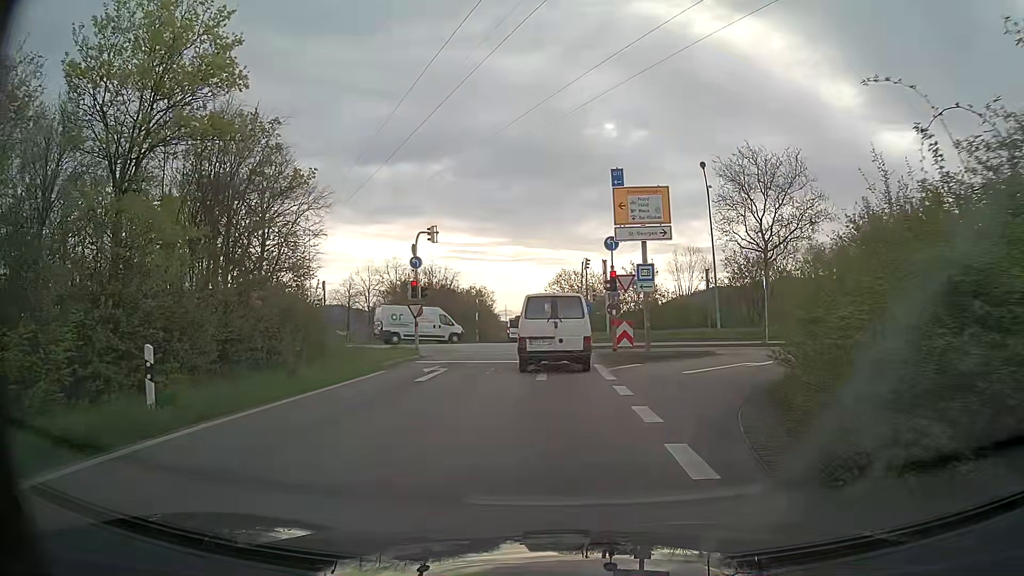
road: trunk_link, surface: asphalt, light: Day
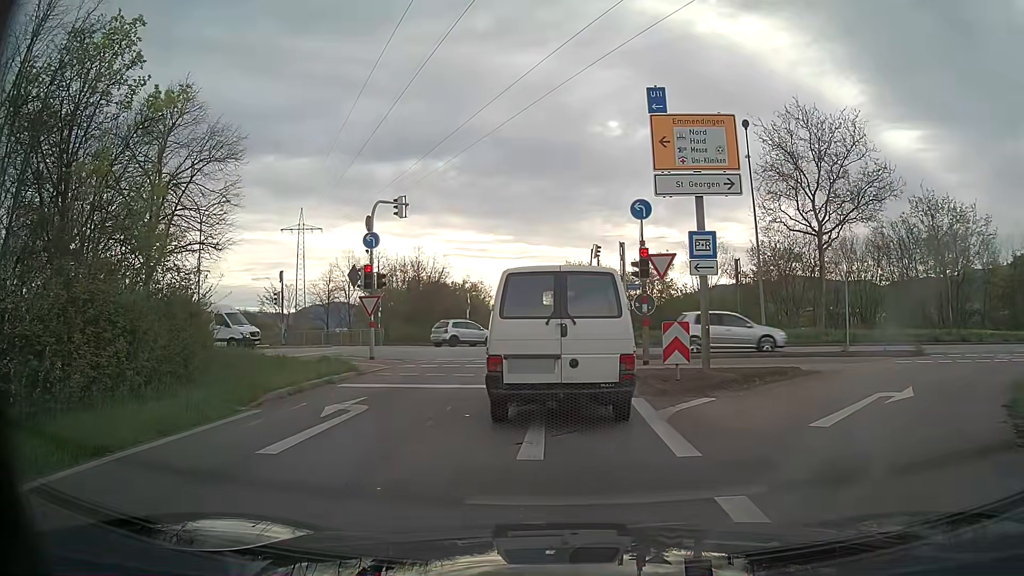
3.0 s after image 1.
(-0.1, +7.7) m; 0°
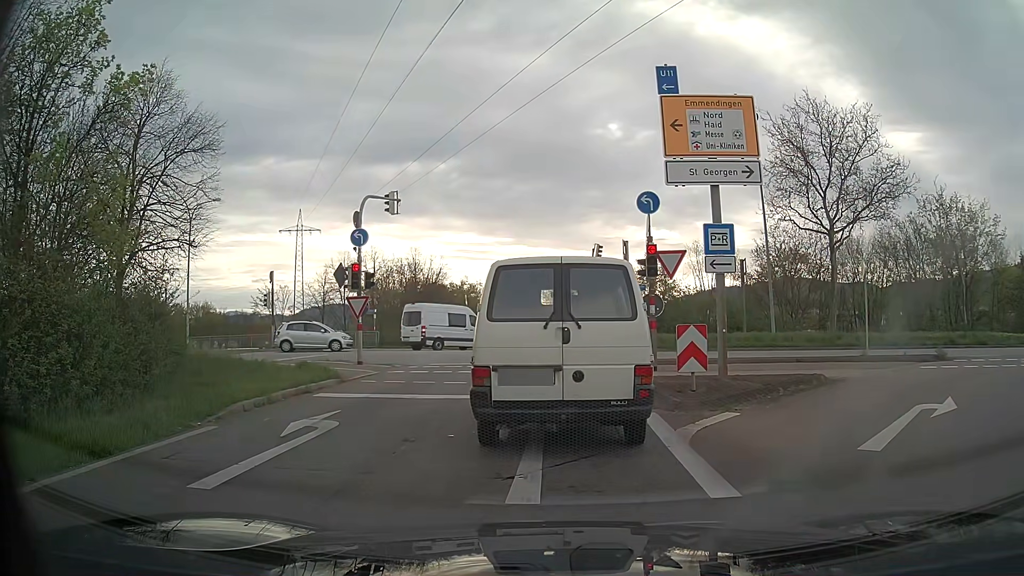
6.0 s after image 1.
(0.0, +1.4) m; 0°
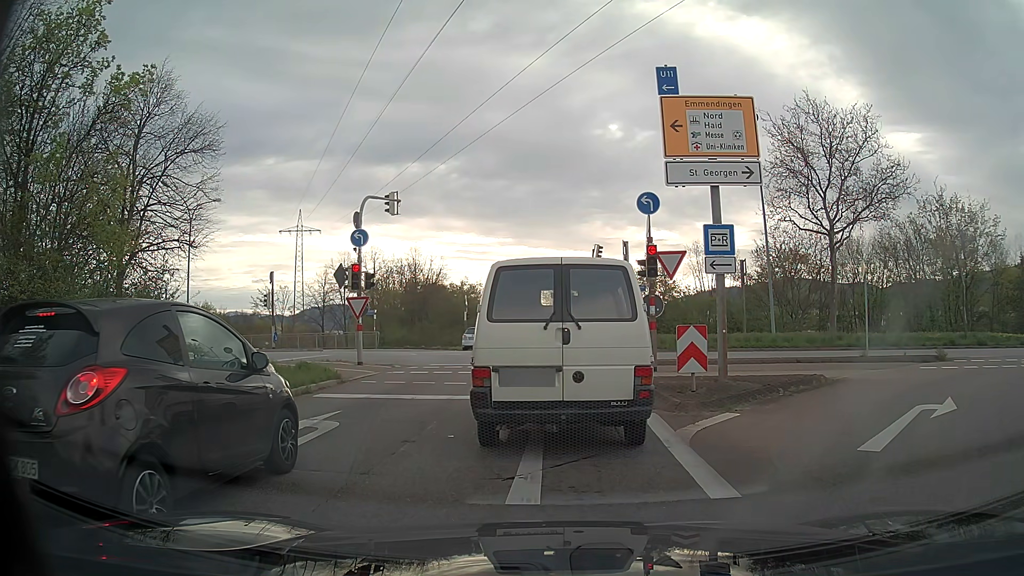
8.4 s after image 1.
(0.0, +0.1) m; 0°
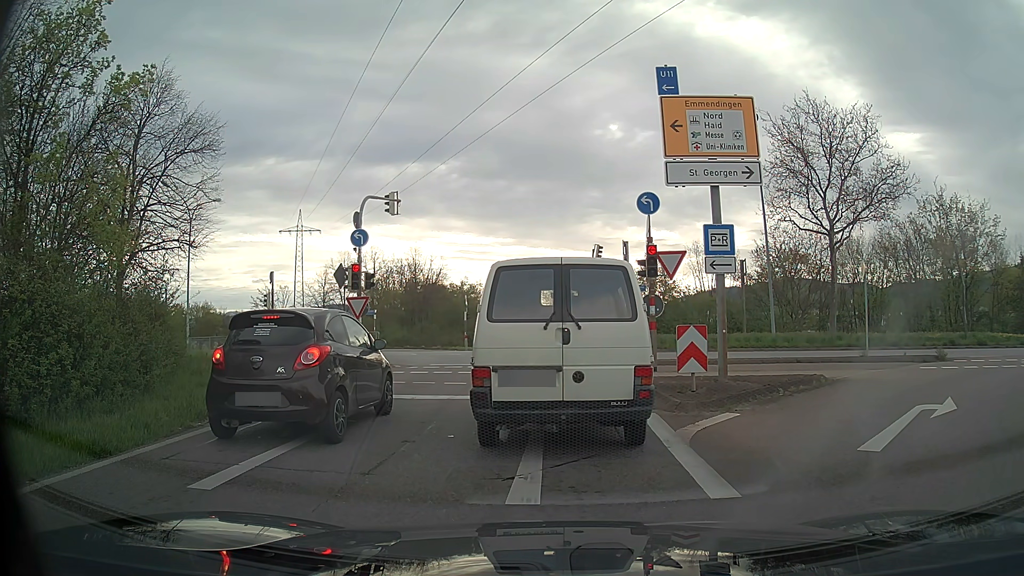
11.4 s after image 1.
(0.0, 0.0) m; 0°
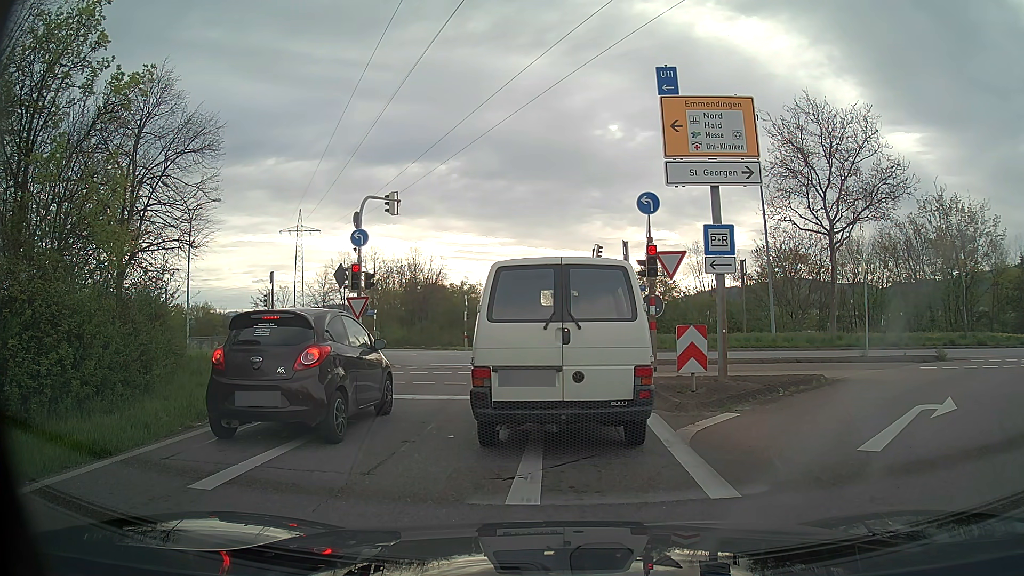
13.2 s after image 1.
(0.0, 0.0) m; 0°
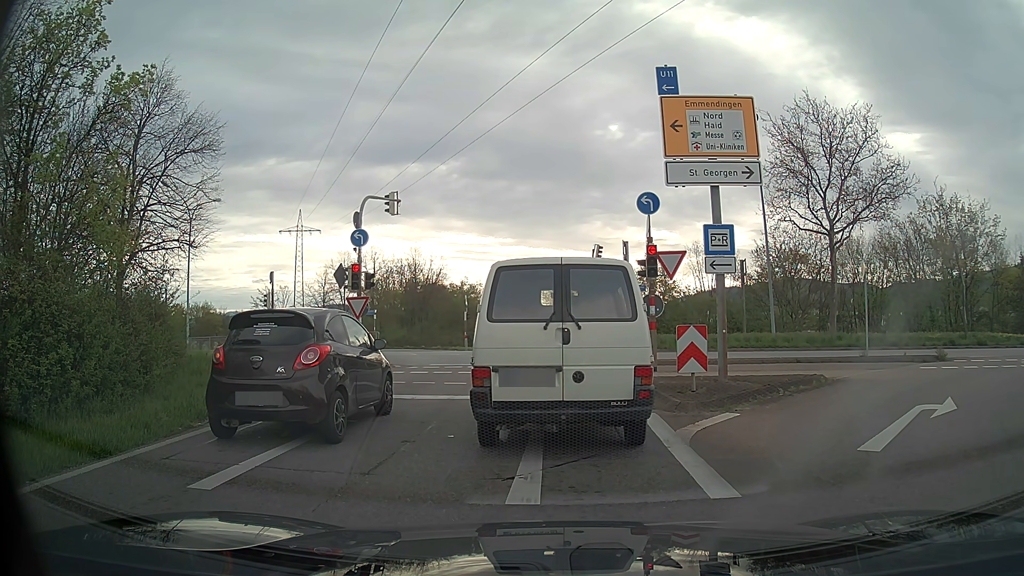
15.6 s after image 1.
(0.0, 0.0) m; 0°
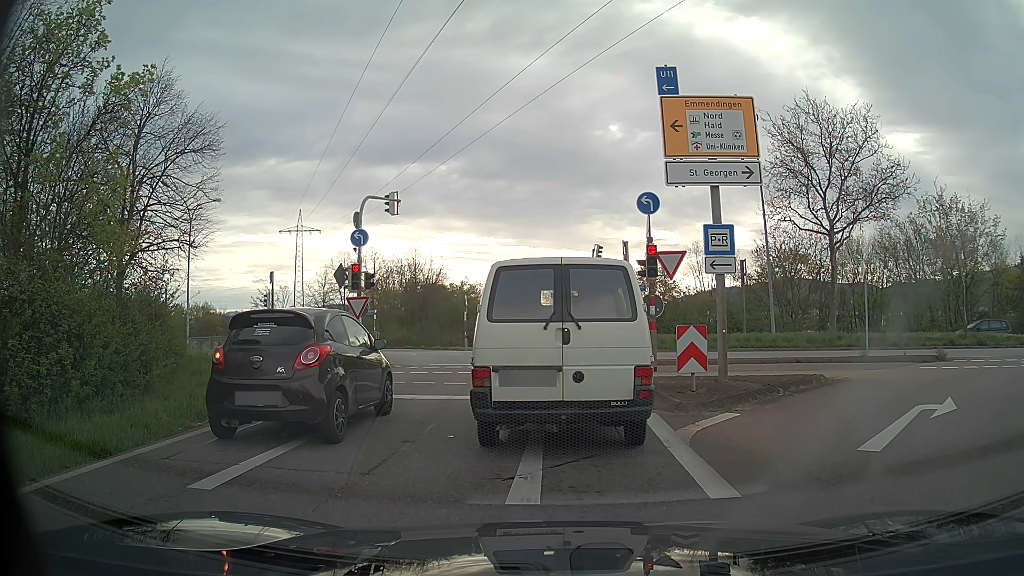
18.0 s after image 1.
(0.0, 0.0) m; 0°
